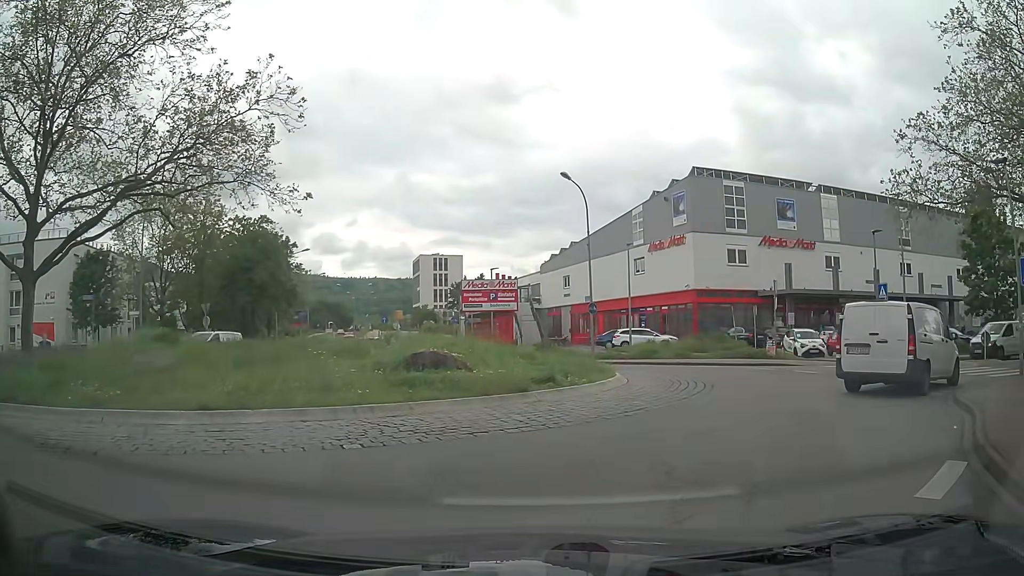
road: tertiary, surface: asphalt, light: Day
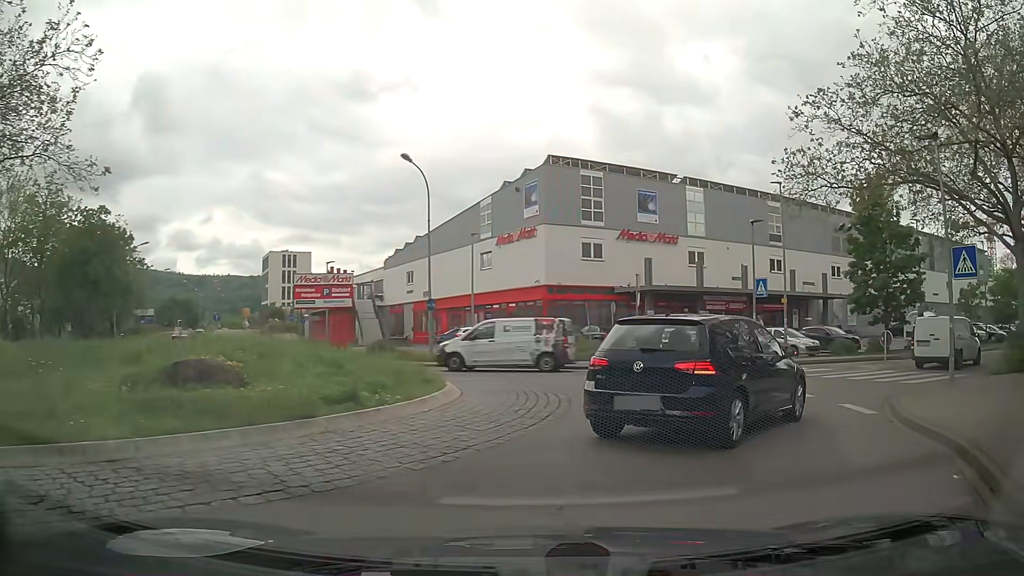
(+0.4, +3.7) m; +14°
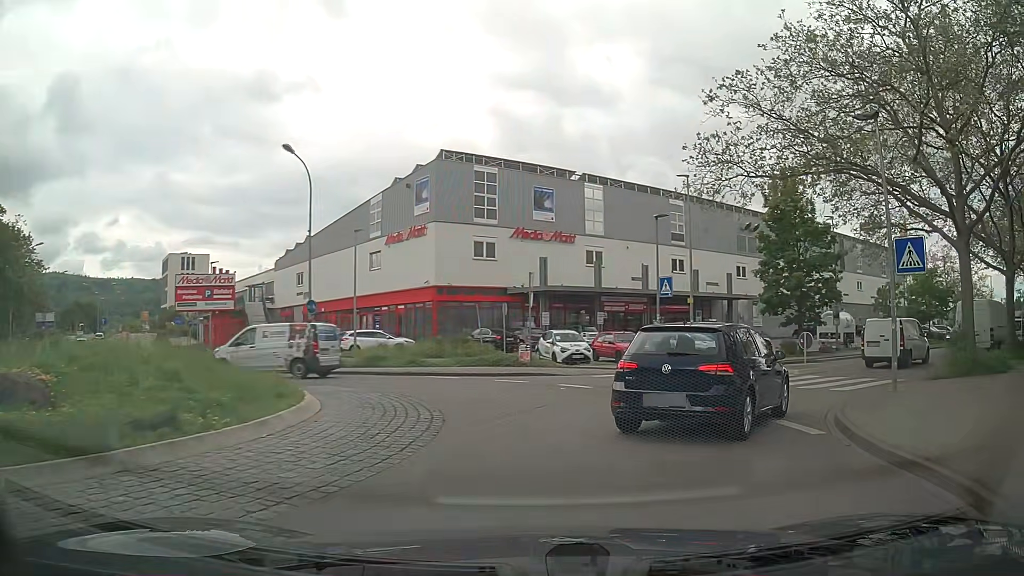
(+0.2, +2.2) m; +10°
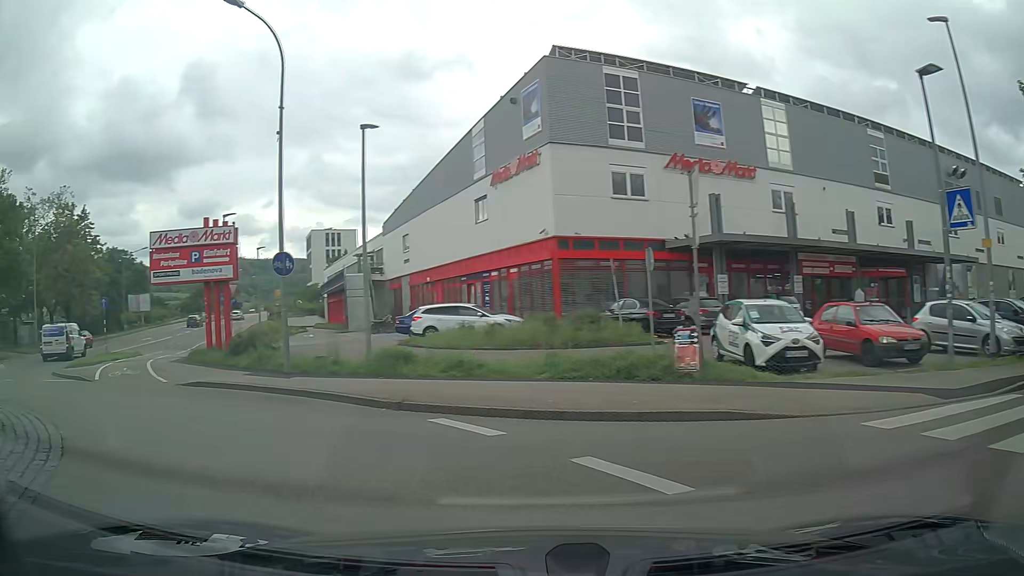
(+0.3, +14.8) m; -17°
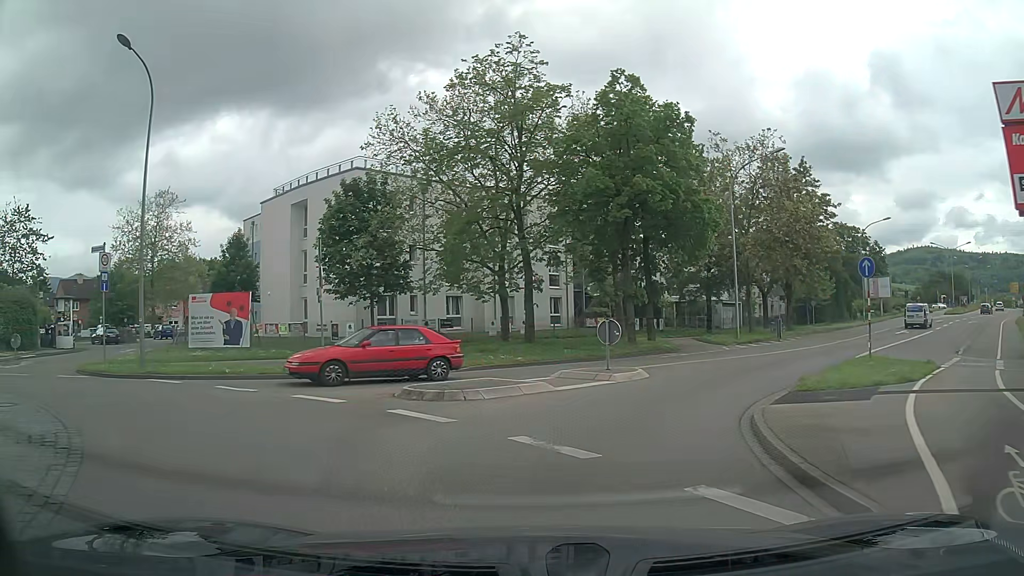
(-9.0, +13.3) m; -62°
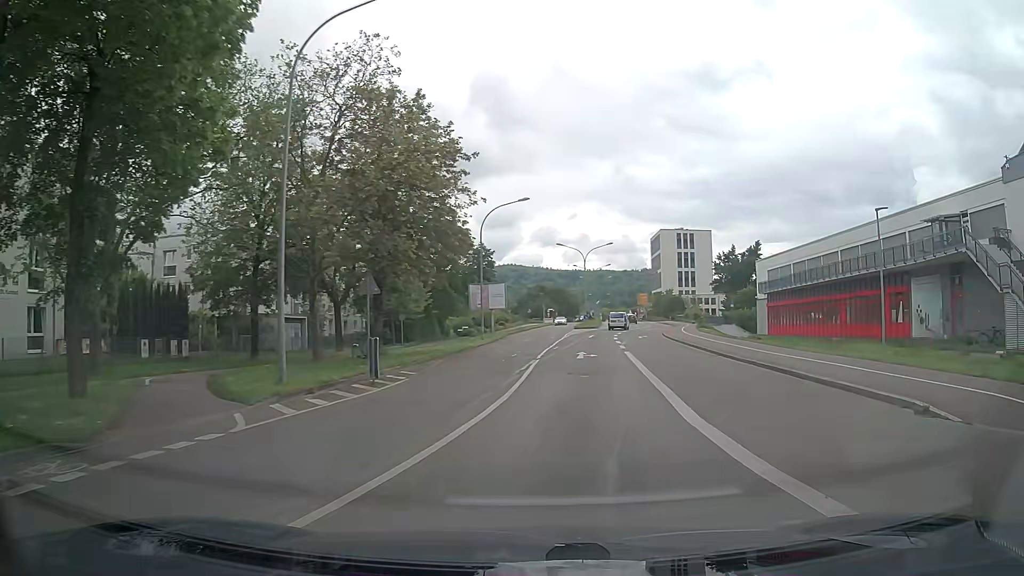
(+5.5, +18.6) m; +36°
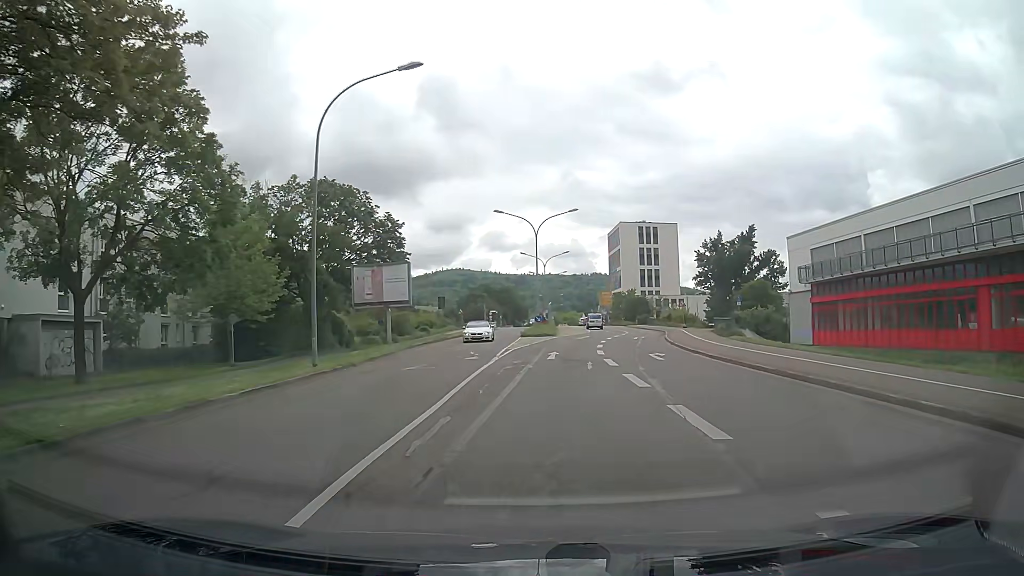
(+1.9, +26.5) m; +4°
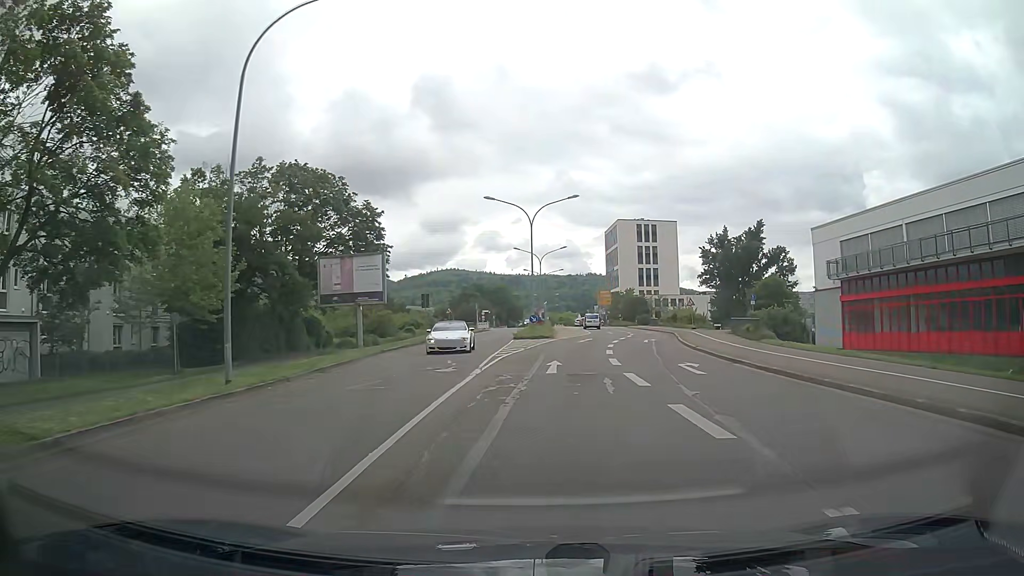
(+0.1, +6.2) m; 0°
